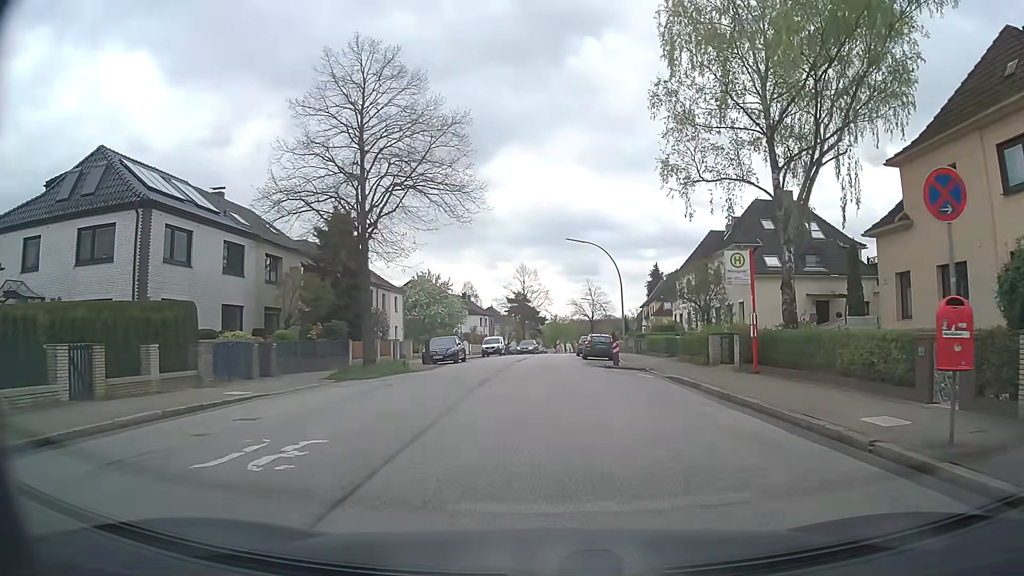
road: tertiary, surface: asphalt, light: Day
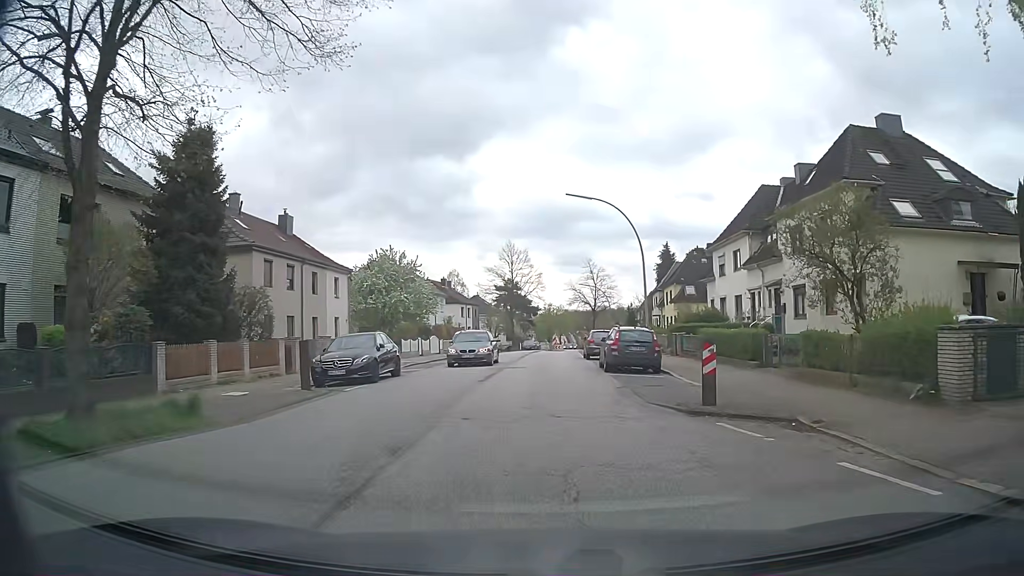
(0.0, +16.0) m; +1°
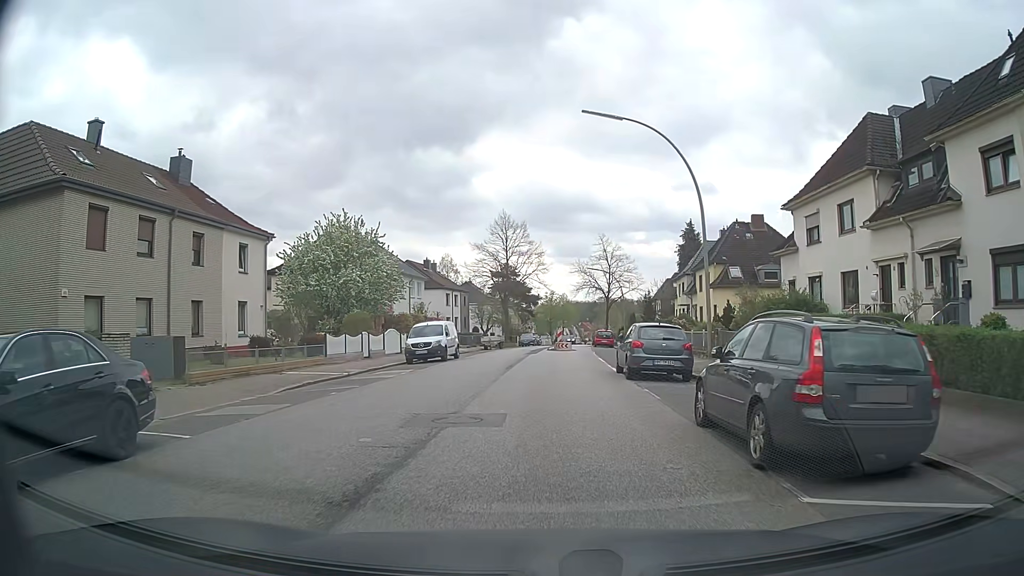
(-0.2, +15.1) m; -1°
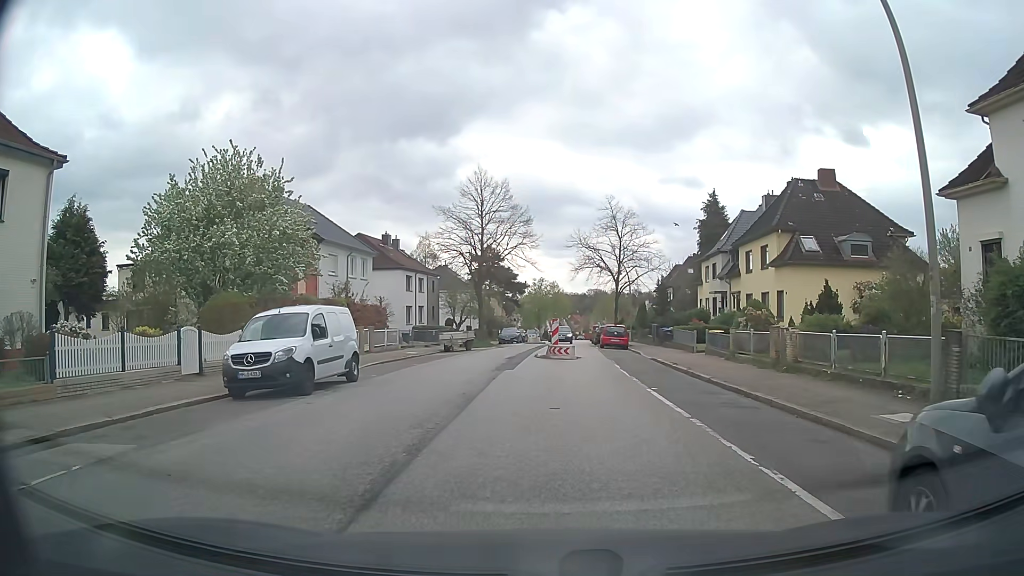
(+0.3, +16.1) m; +2°
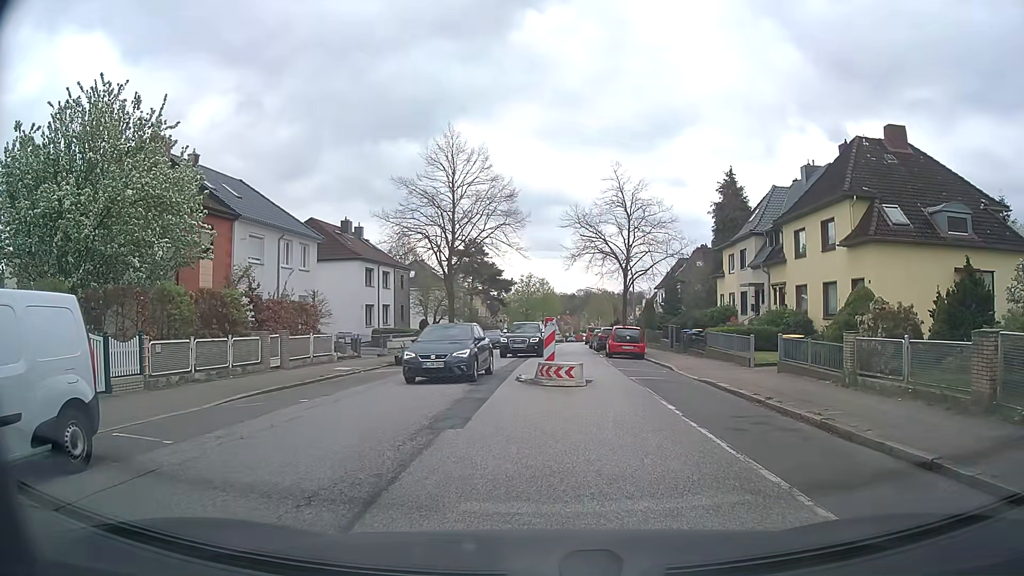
(0.0, +10.1) m; +2°
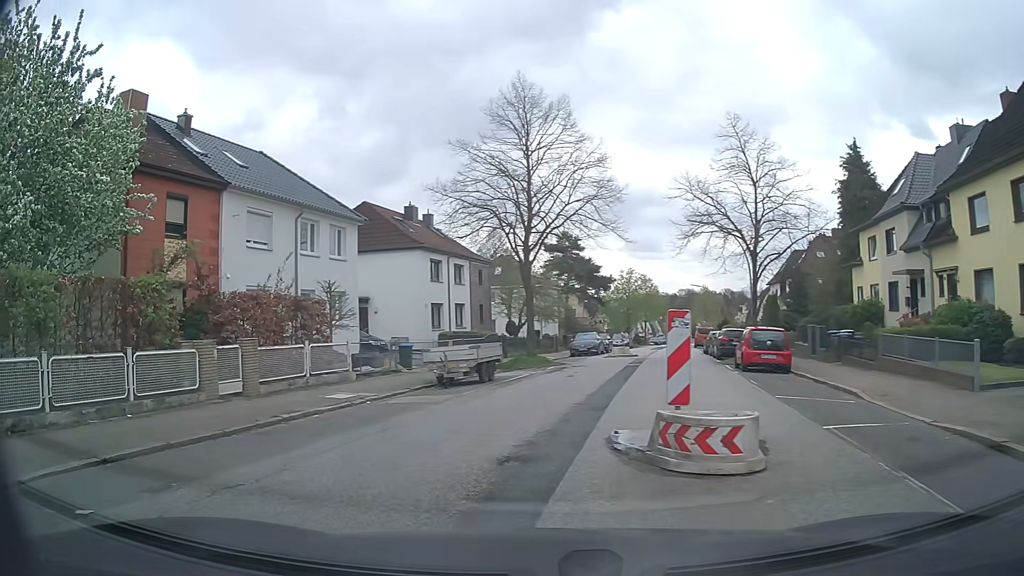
(-0.1, +8.8) m; -9°
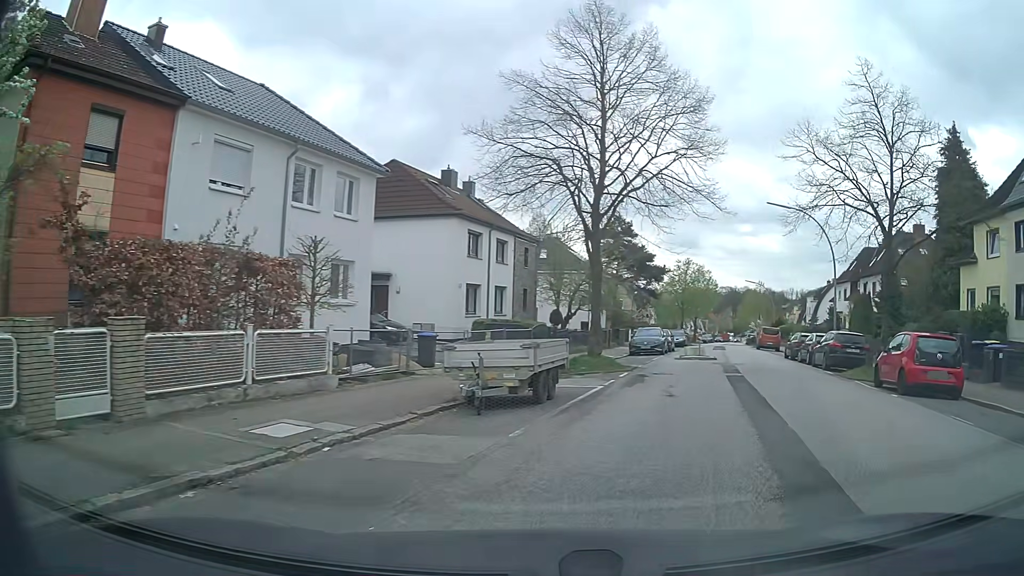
(-0.9, +7.2) m; -5°
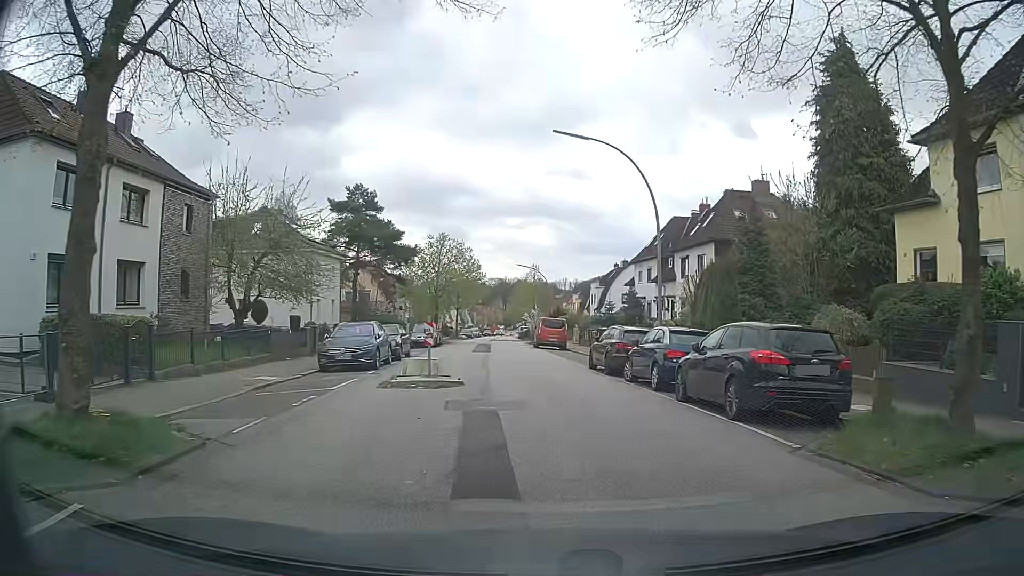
(+4.3, +14.9) m; +22°
(0, +10) (-1, +20) (-1, +30) (-2, +40) (-3, +50) (-3, +60) (-4, +70) (-5, +80) (-5, +90) (-6, +100) m
